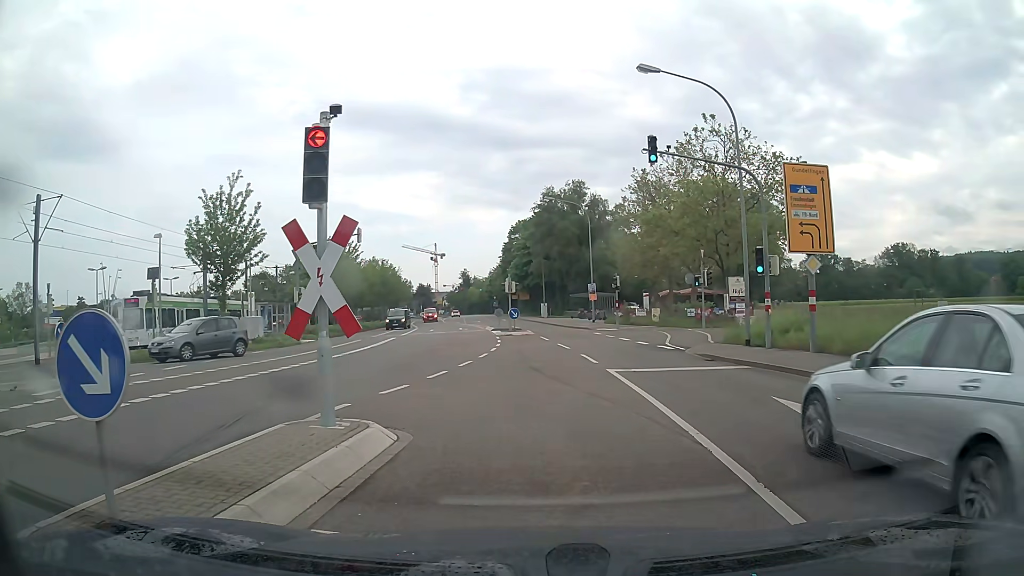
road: tertiary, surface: asphalt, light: Day
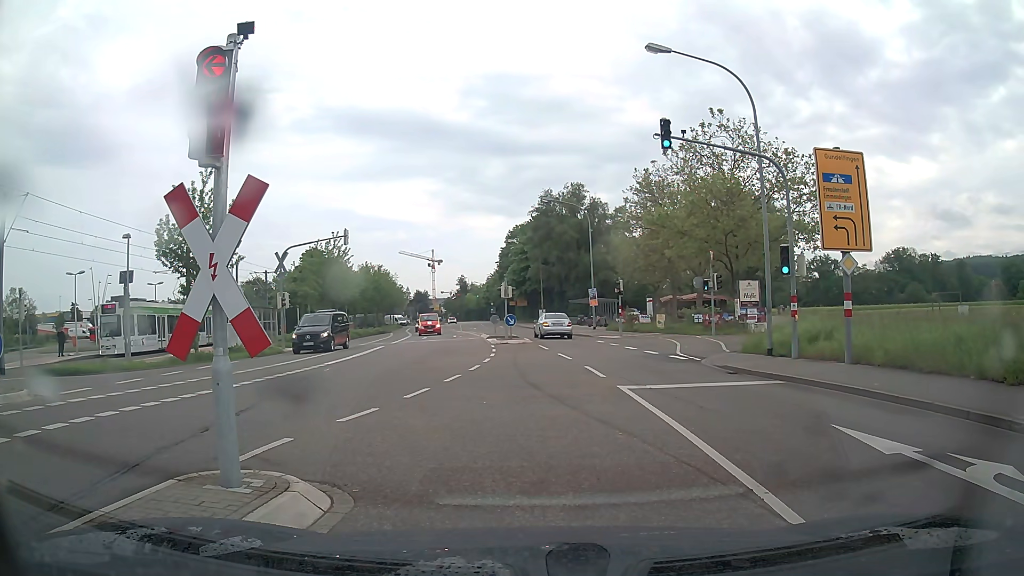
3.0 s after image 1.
(0.0, +2.3) m; 0°
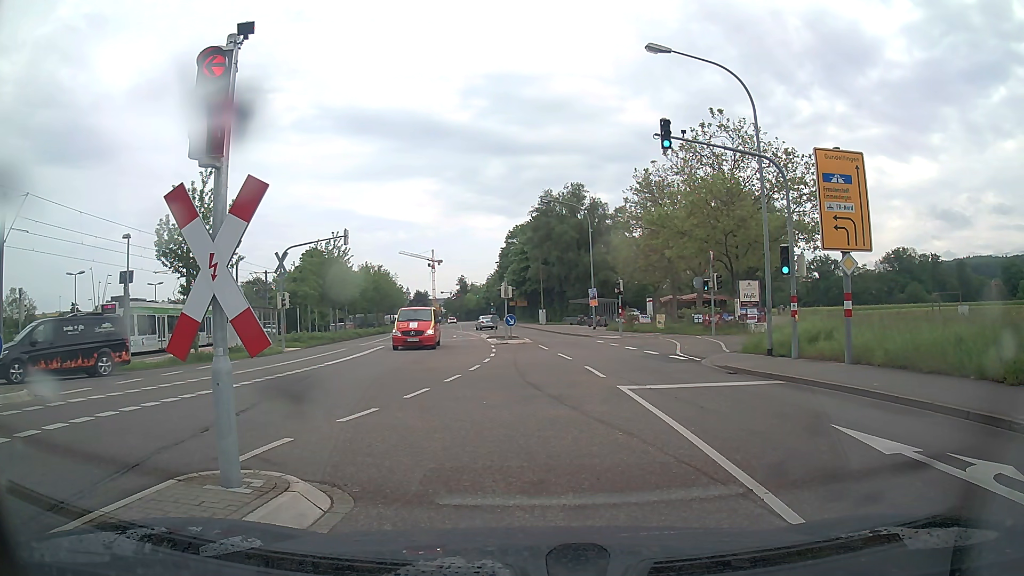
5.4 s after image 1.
(0.0, 0.0) m; 0°
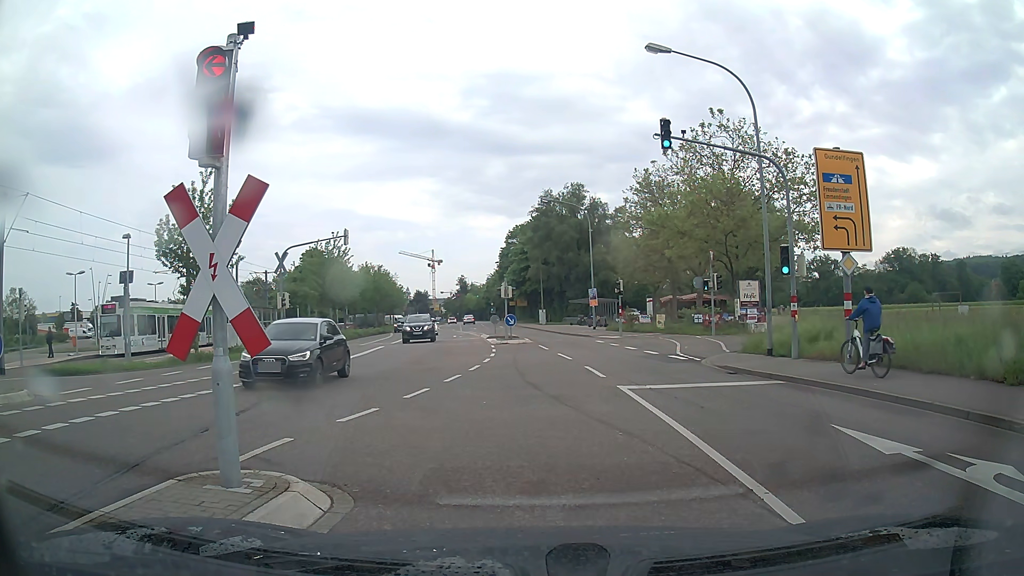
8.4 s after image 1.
(0.0, 0.0) m; 0°
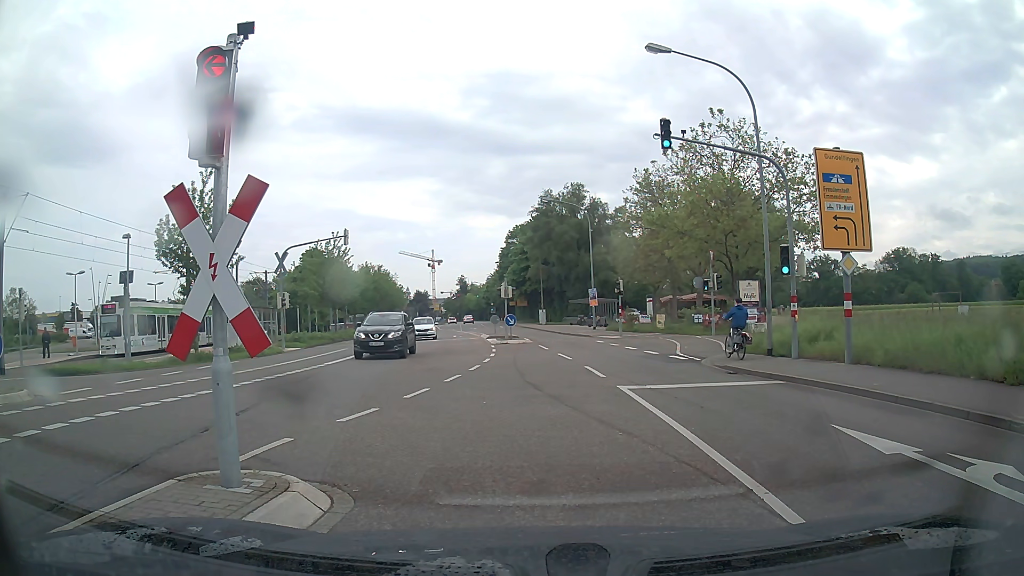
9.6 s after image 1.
(0.0, 0.0) m; 0°
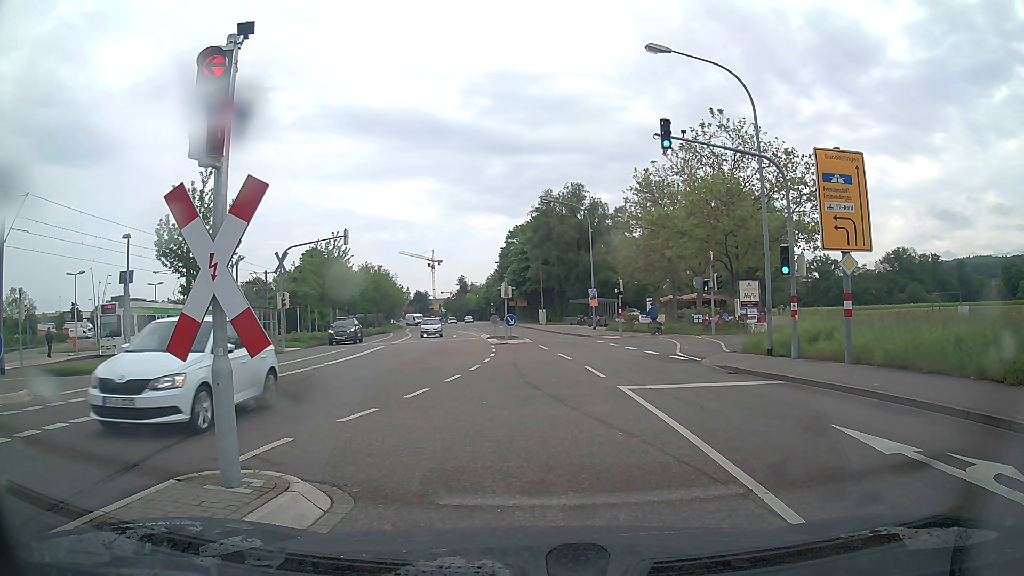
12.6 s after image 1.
(0.0, 0.0) m; 0°
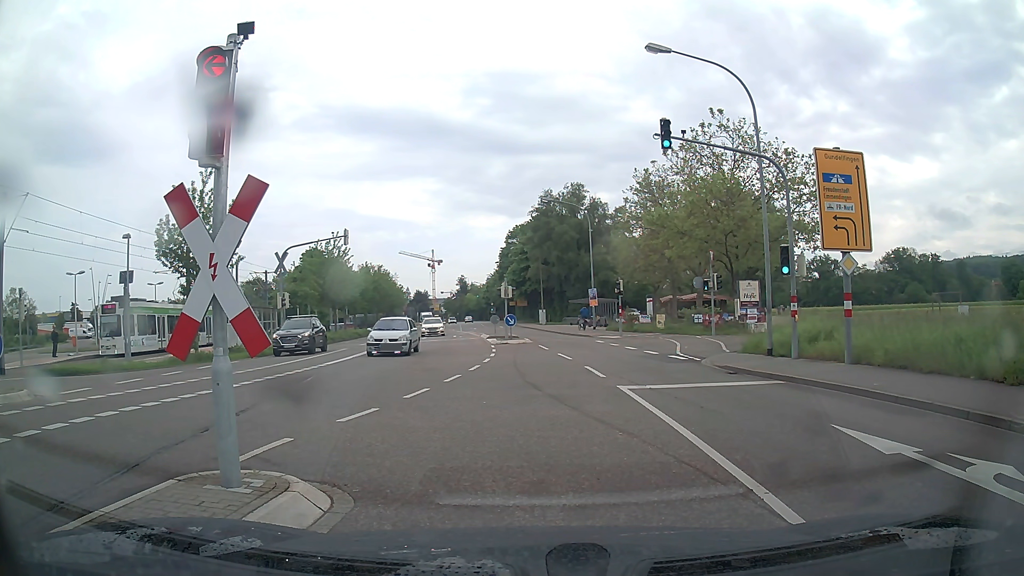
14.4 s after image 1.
(0.0, 0.0) m; 0°
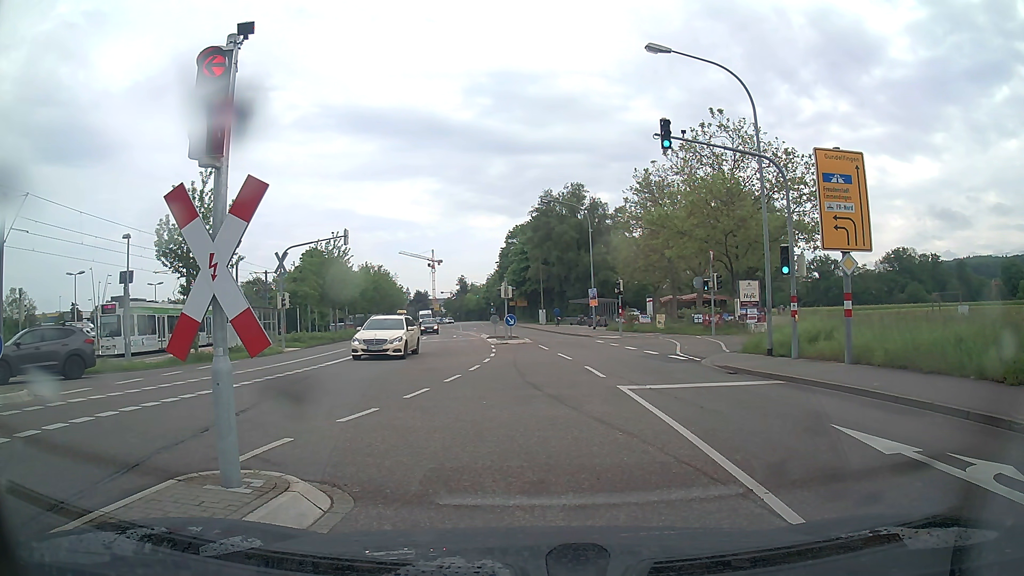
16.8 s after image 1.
(0.0, 0.0) m; 0°
